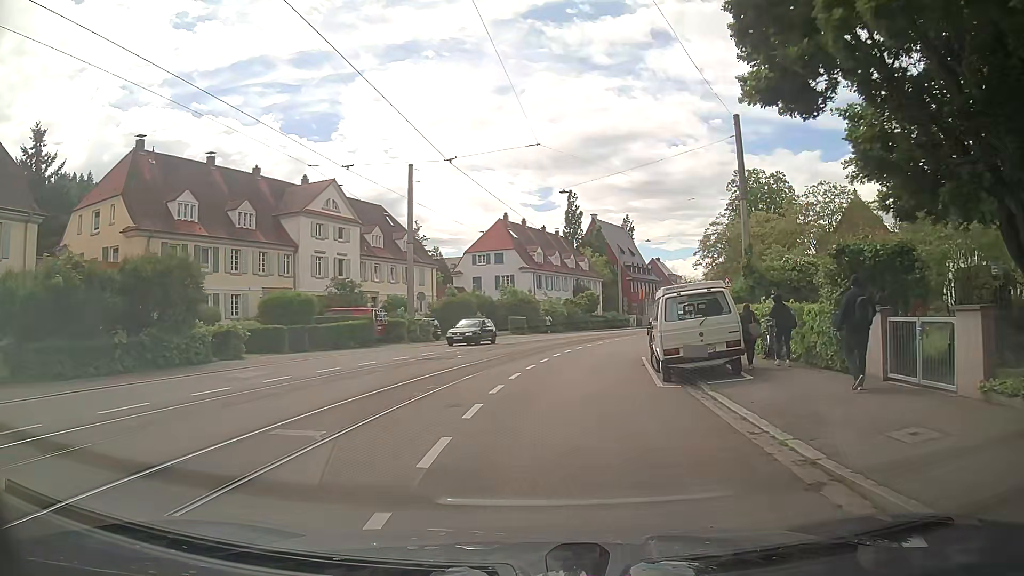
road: tertiary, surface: asphalt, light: Day
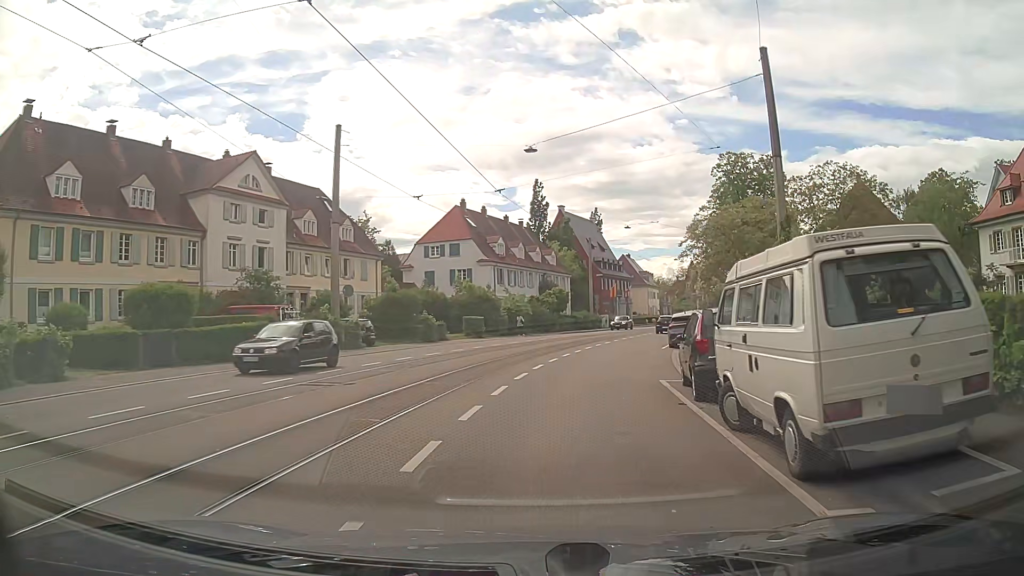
(+0.3, +9.2) m; +4°
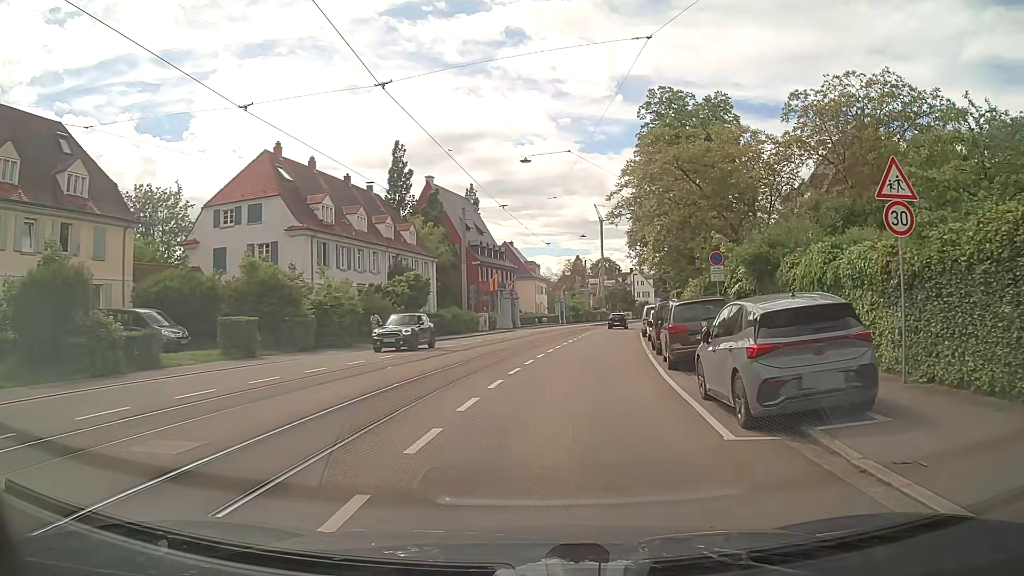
(+1.7, +23.0) m; +10°
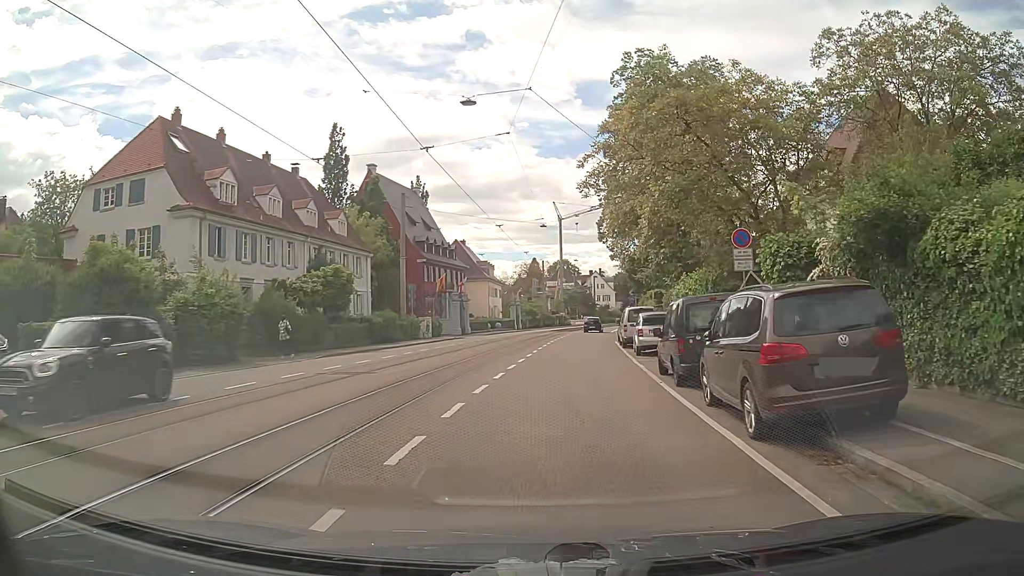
(+0.3, +9.3) m; +3°
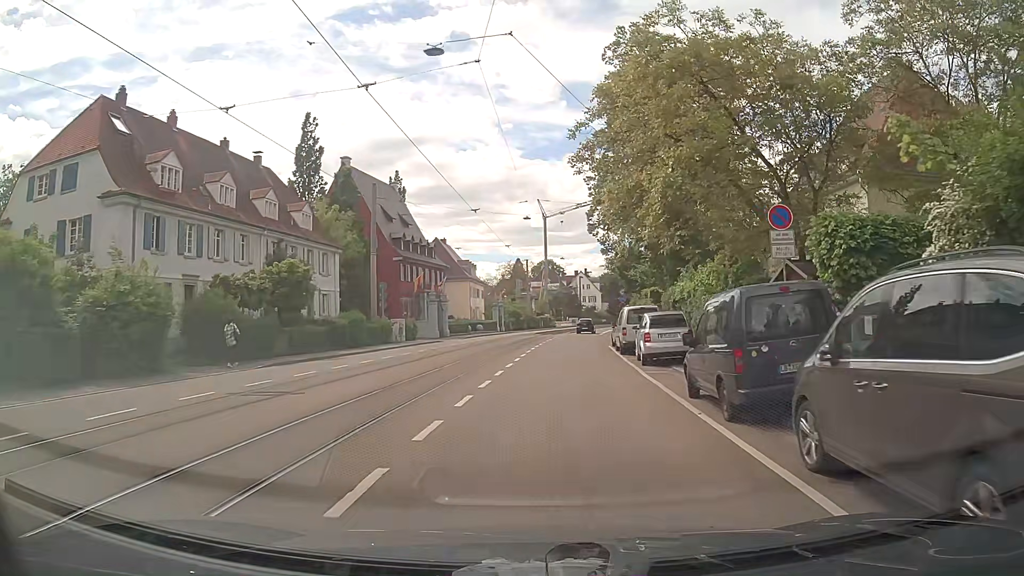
(+0.1, +4.6) m; +2°
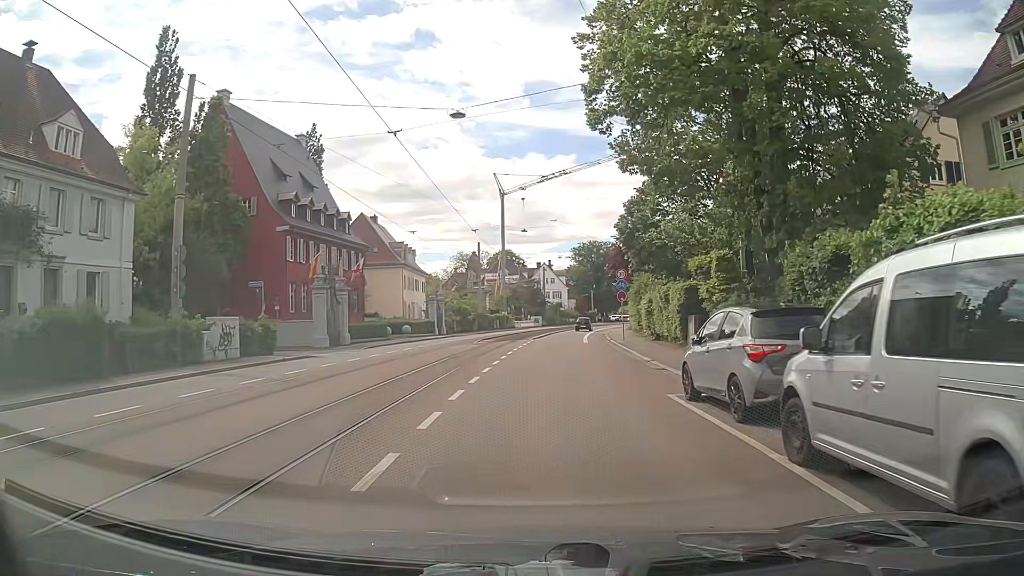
(+0.7, +23.2) m; +2°
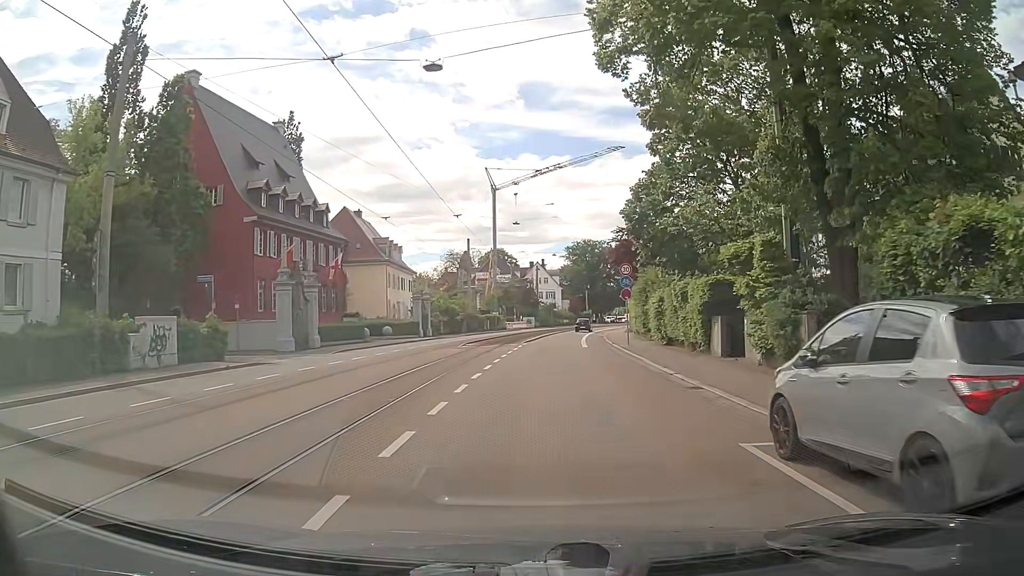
(+0.1, +4.7) m; +2°
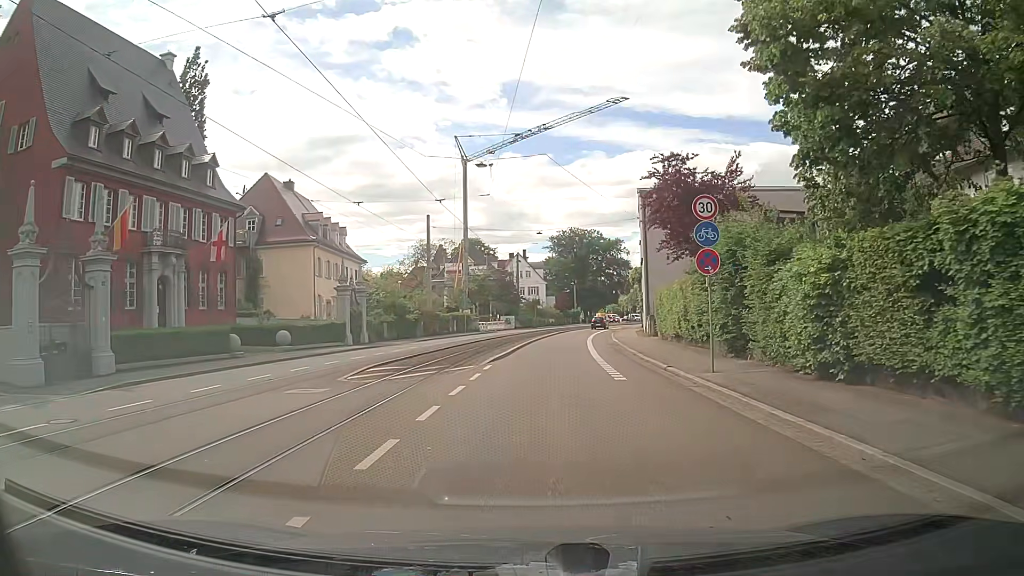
(+0.1, +18.6) m; +2°
(0, +10) (0, +20) (0, +30) (+1, +40) (+2, +50) (+3, +60) (+5, +70) (+6, +80) (+9, +89) (+13, +98) m
